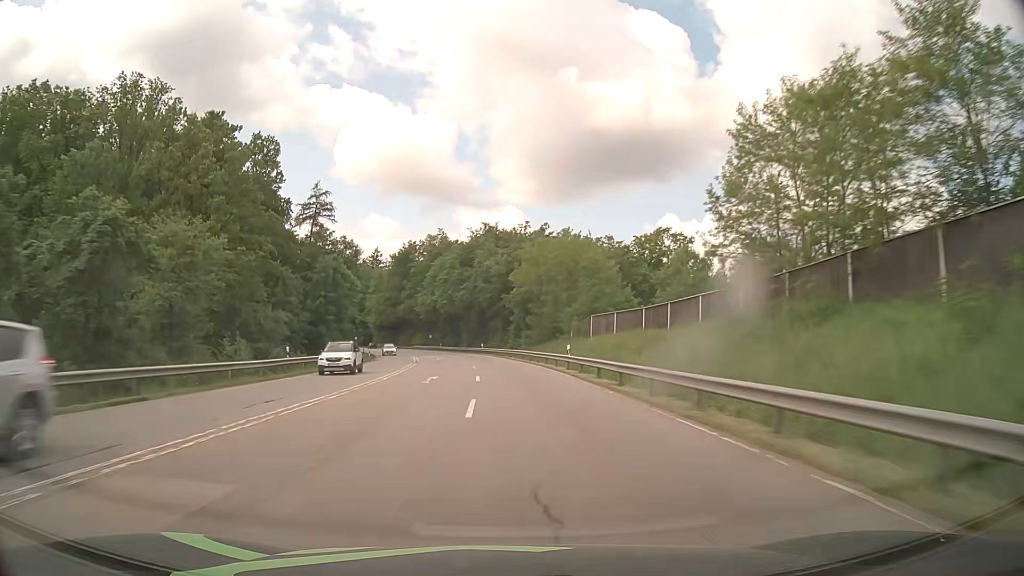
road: secondary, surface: asphalt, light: Day
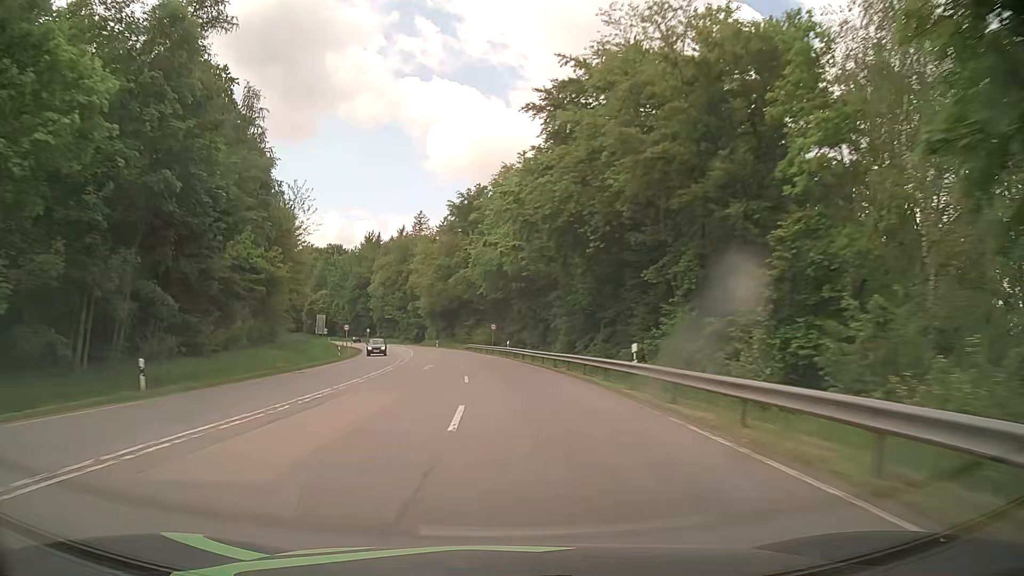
(-3.8, +62.4) m; -8°
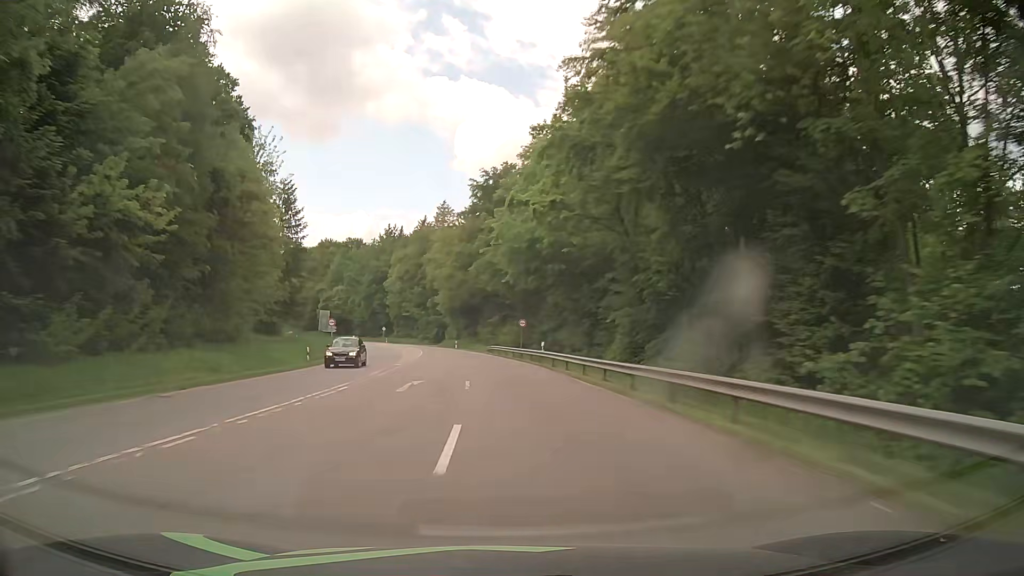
(-0.4, +15.1) m; -3°
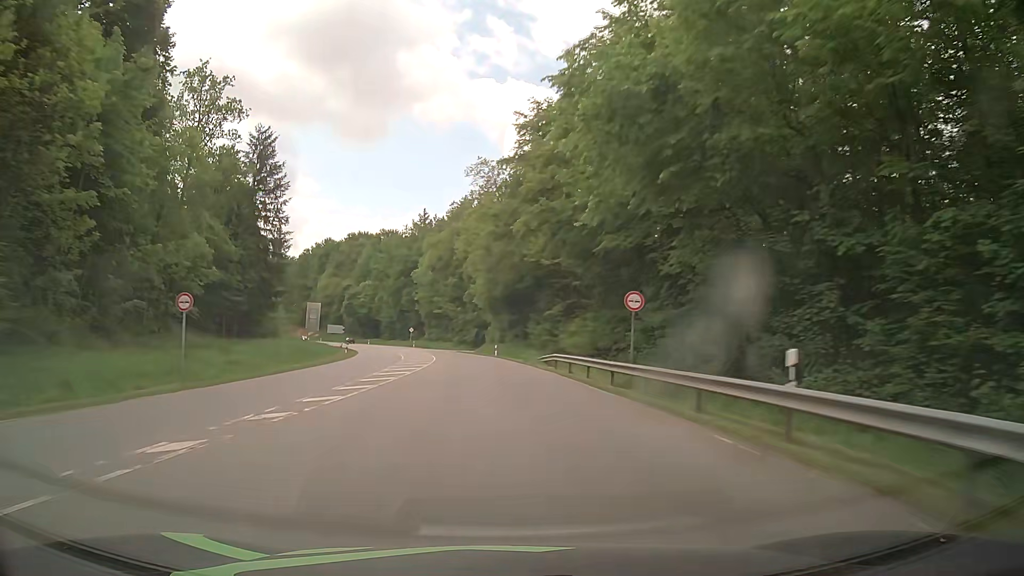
(-1.0, +30.0) m; -5°
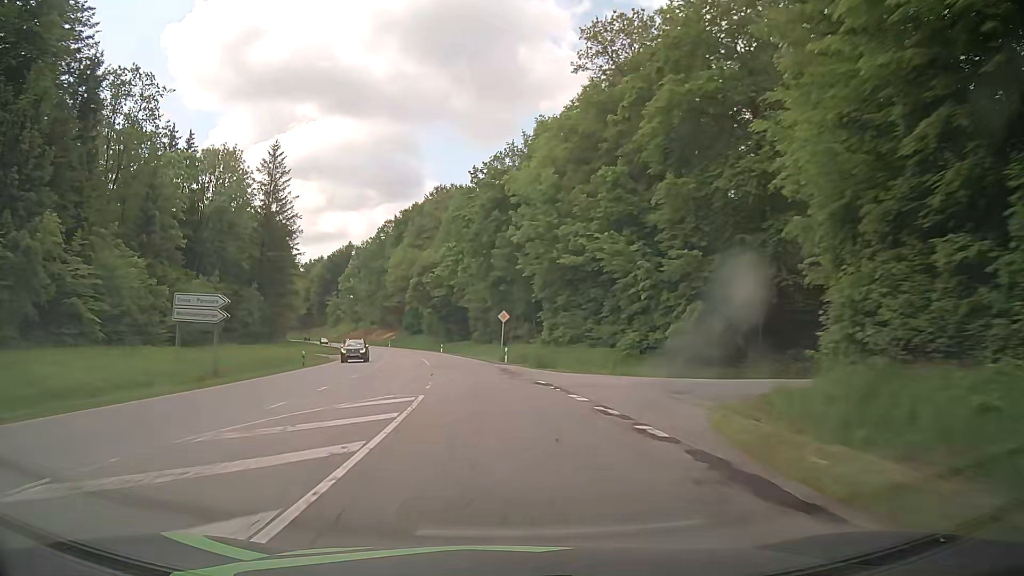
(-6.6, +73.5) m; -11°
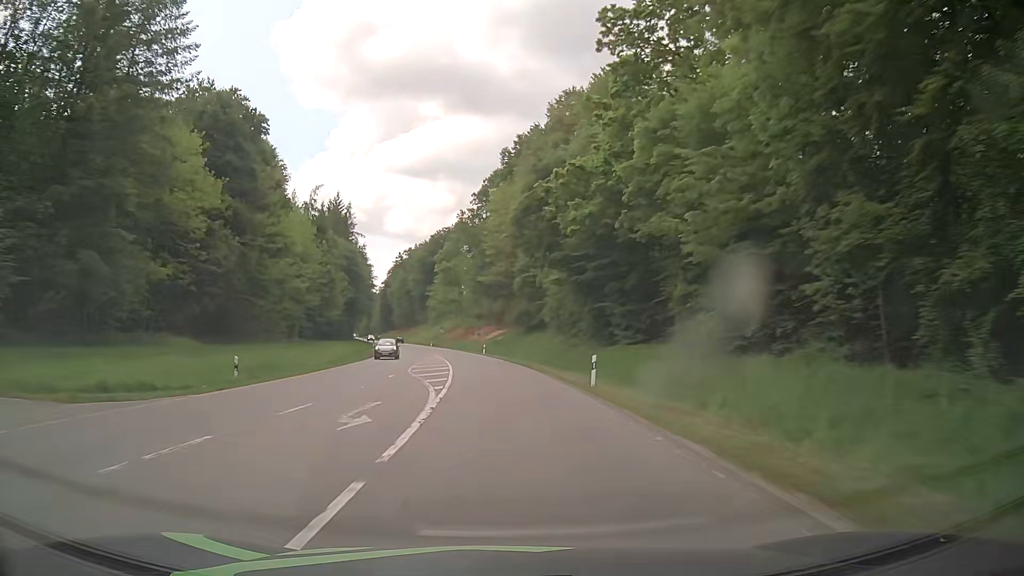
(-6.3, +58.8) m; -11°
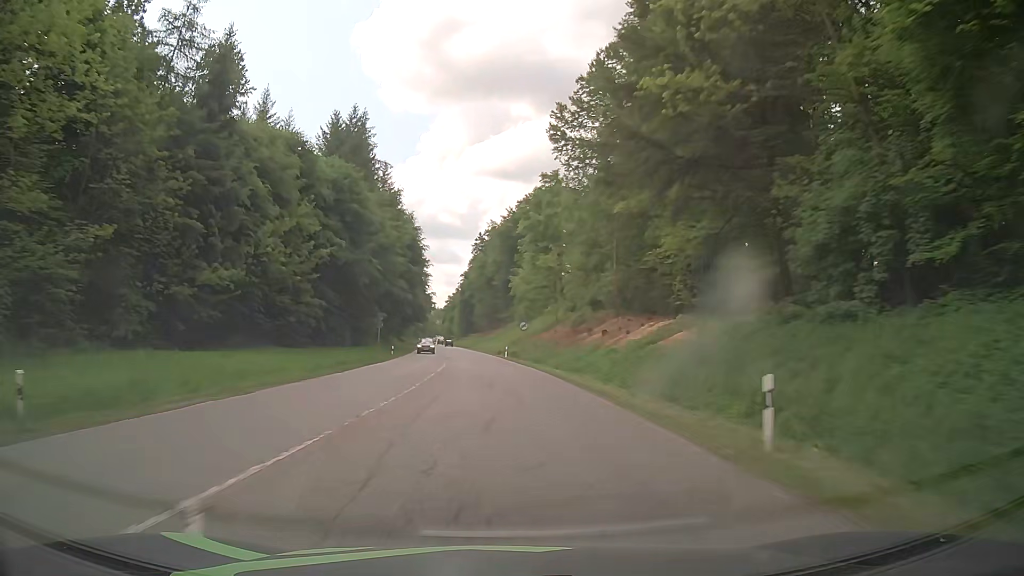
(-5.0, +60.3) m; -9°
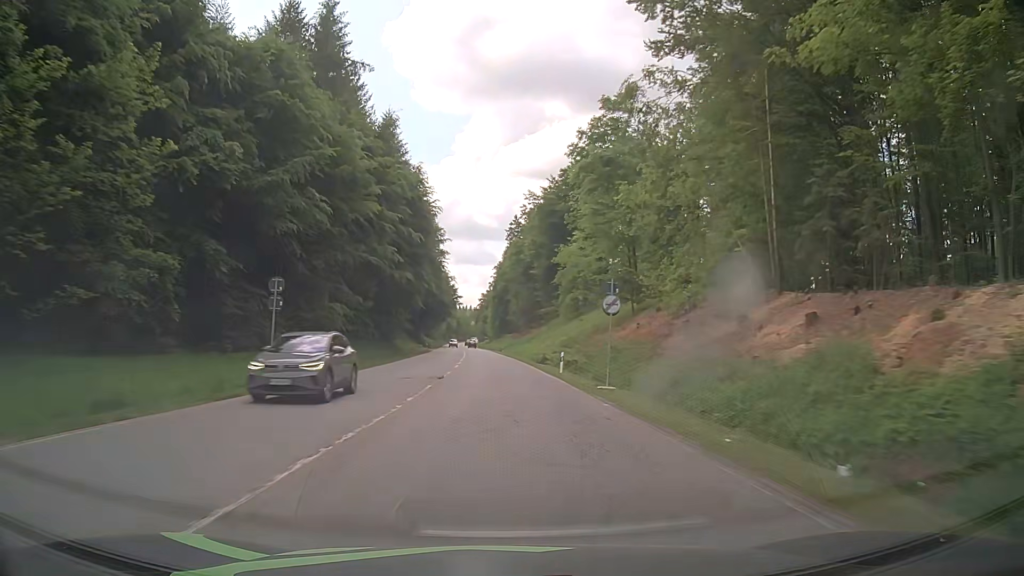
(-0.7, +30.8) m; -3°
(0, +10) (0, +20) (0, +30) (-1, +40) (-1, +50) (-1, +60) (-2, +70) (-2, +80) (-3, +90) (-3, +100) m
